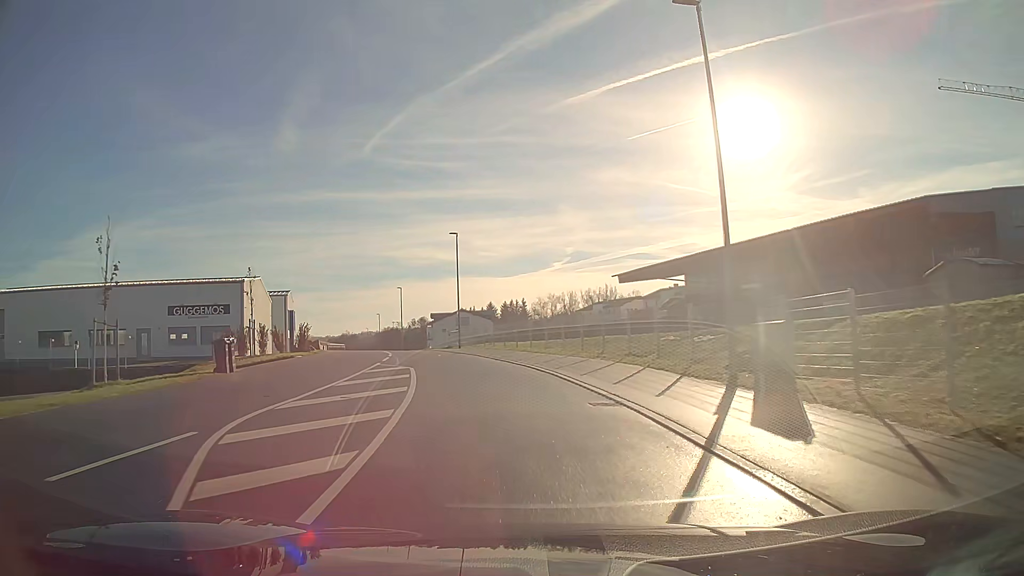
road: unclassified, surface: asphalt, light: Day
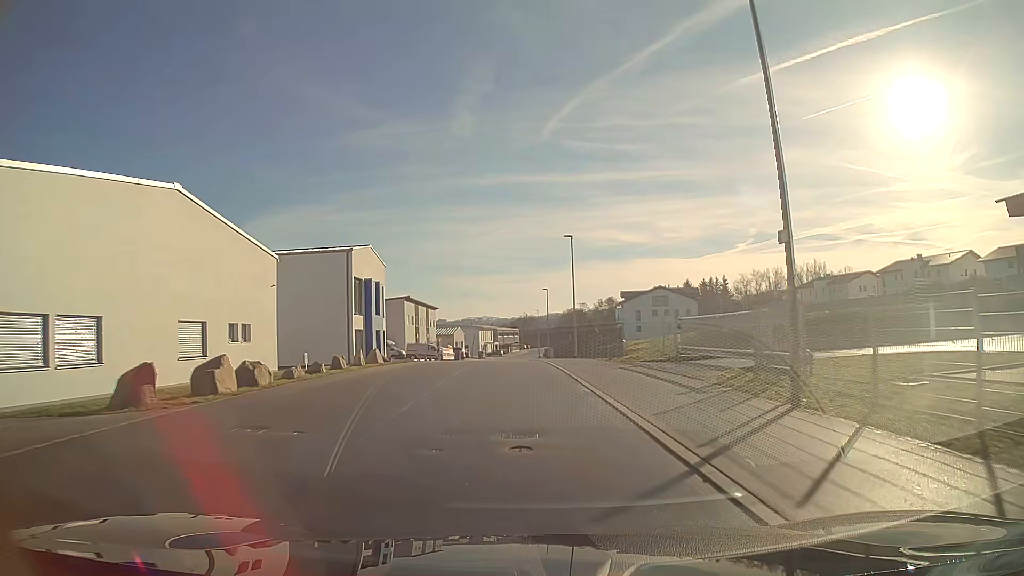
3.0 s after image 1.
(-5.5, +37.2) m; -15°
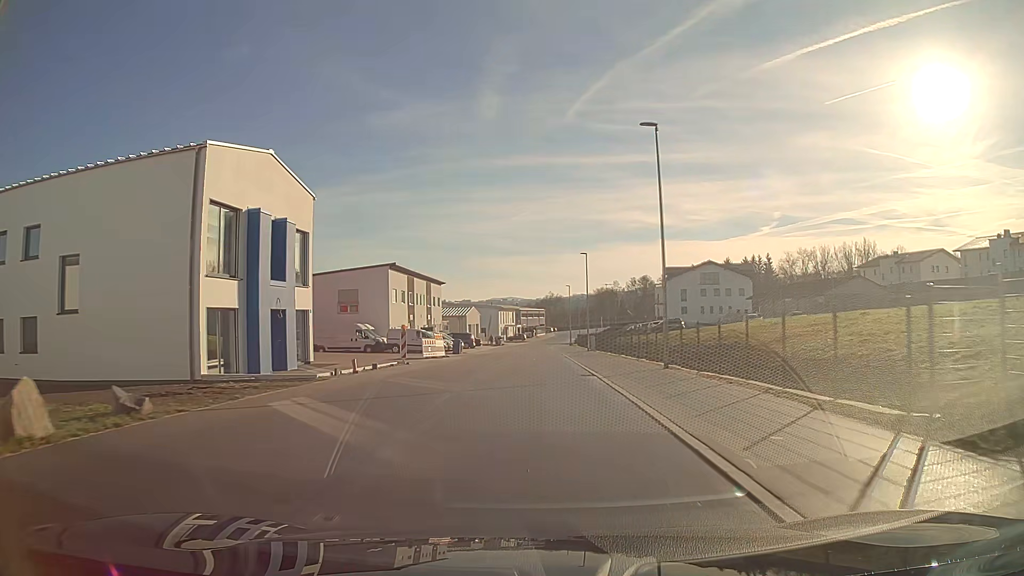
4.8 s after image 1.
(-0.5, +22.9) m; -2°
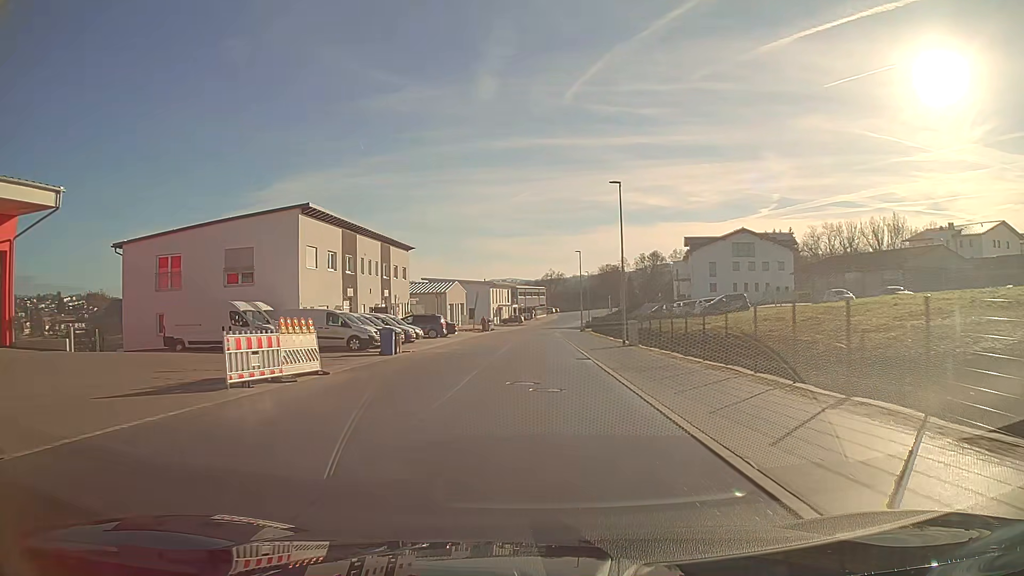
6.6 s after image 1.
(0.0, +23.2) m; 0°
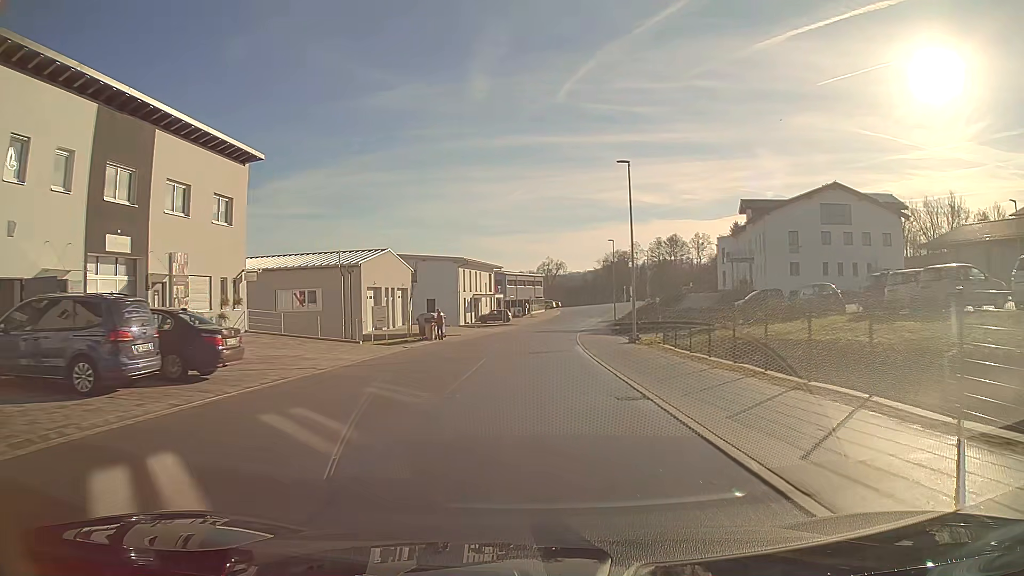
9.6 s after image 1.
(+0.2, +39.0) m; 0°
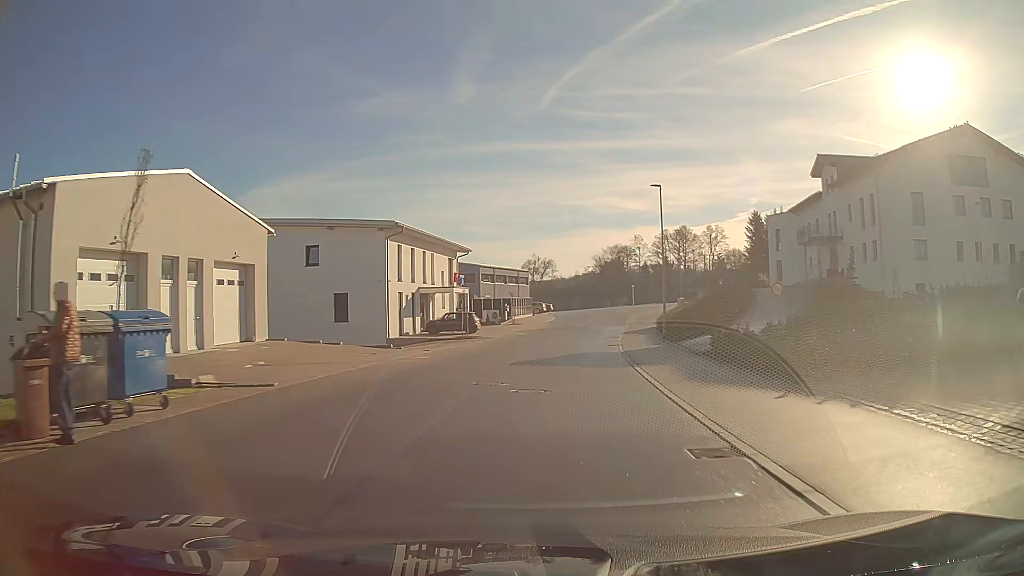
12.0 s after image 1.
(+0.2, +29.6) m; +2°
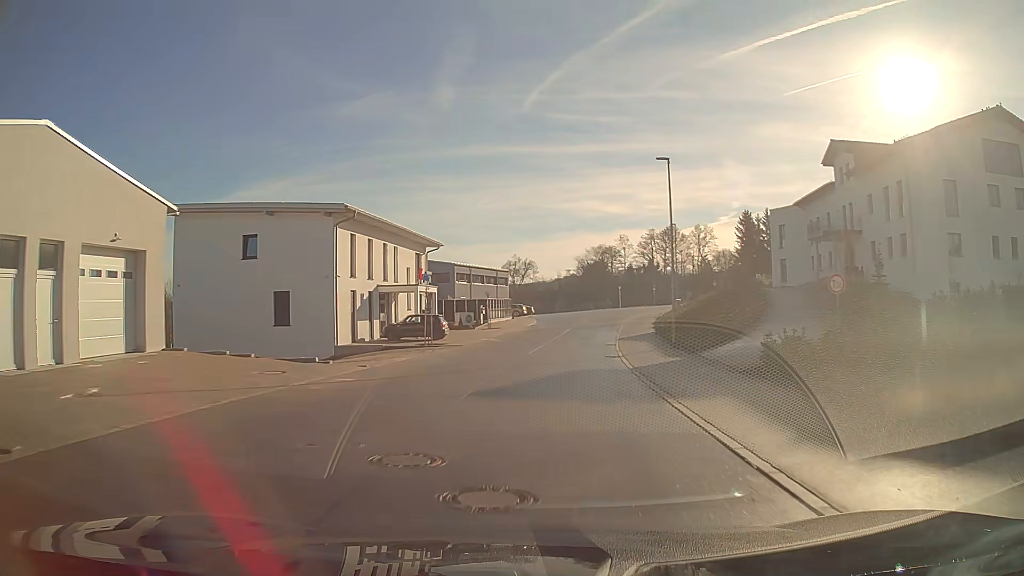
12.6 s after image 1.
(+0.1, +7.1) m; +2°
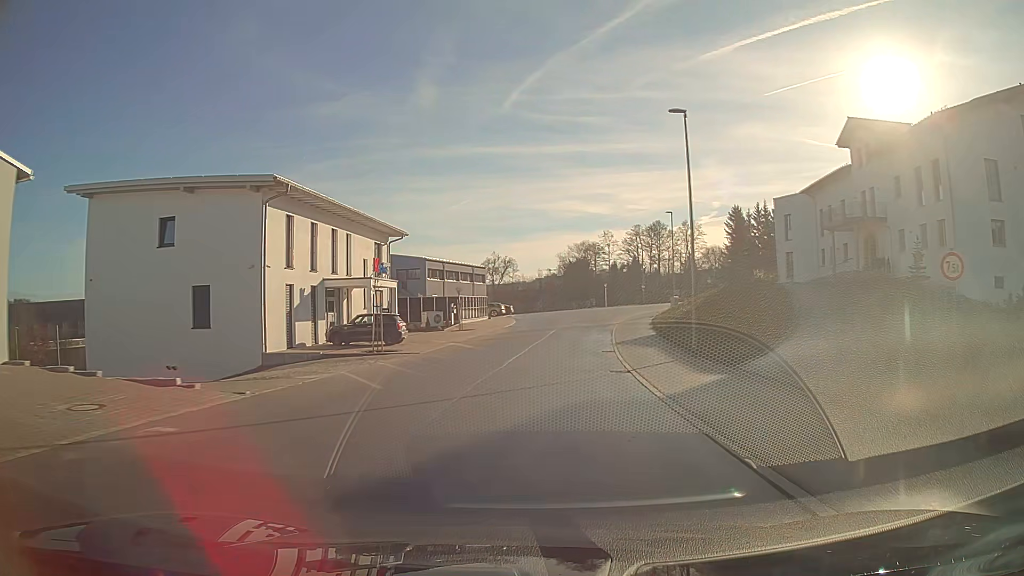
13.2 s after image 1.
(+0.1, +7.0) m; +2°
